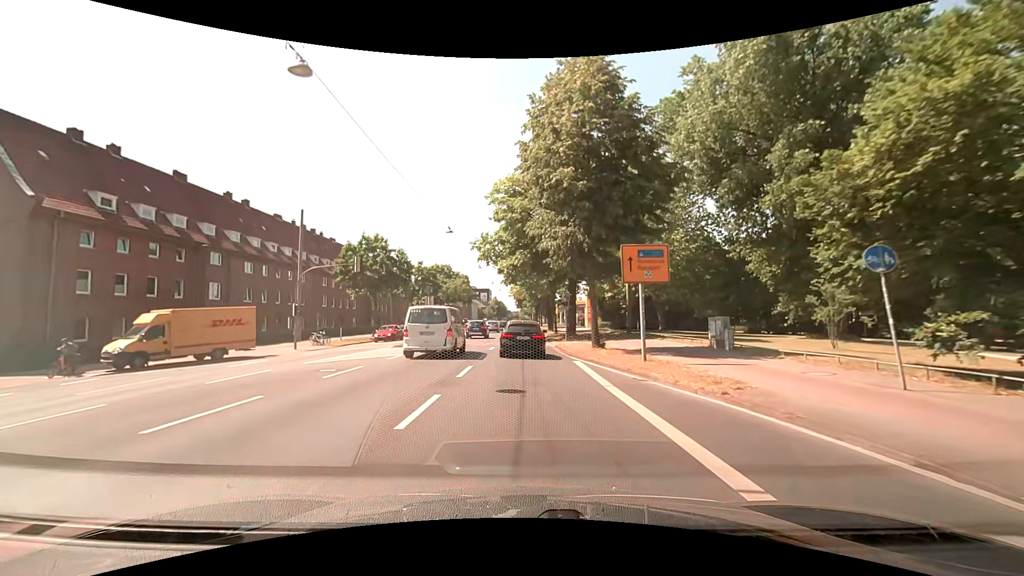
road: primary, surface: asphalt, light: Day
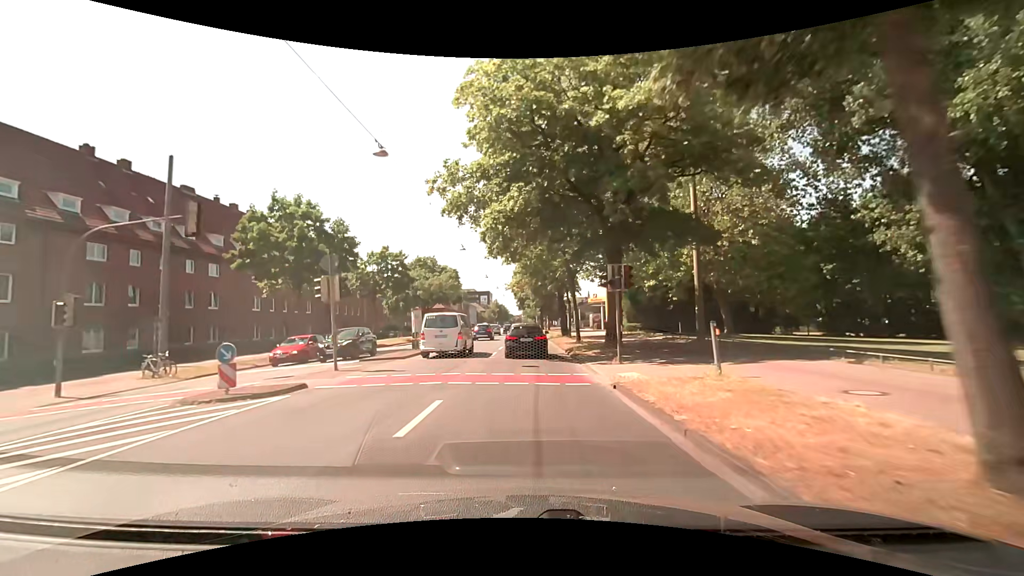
(-0.2, +18.5) m; -1°
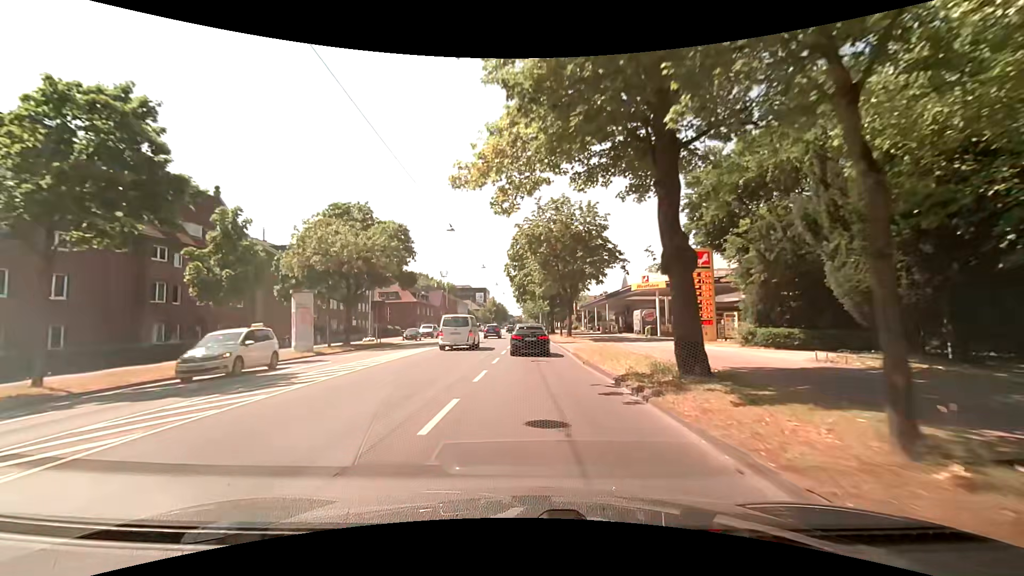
(+0.1, +34.7) m; 0°
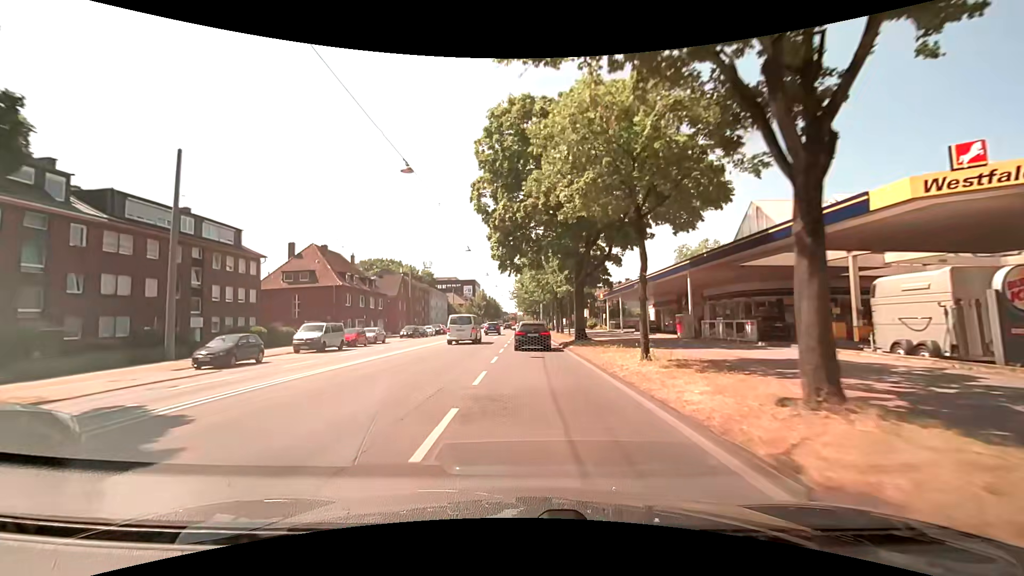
(+0.2, +37.0) m; +1°
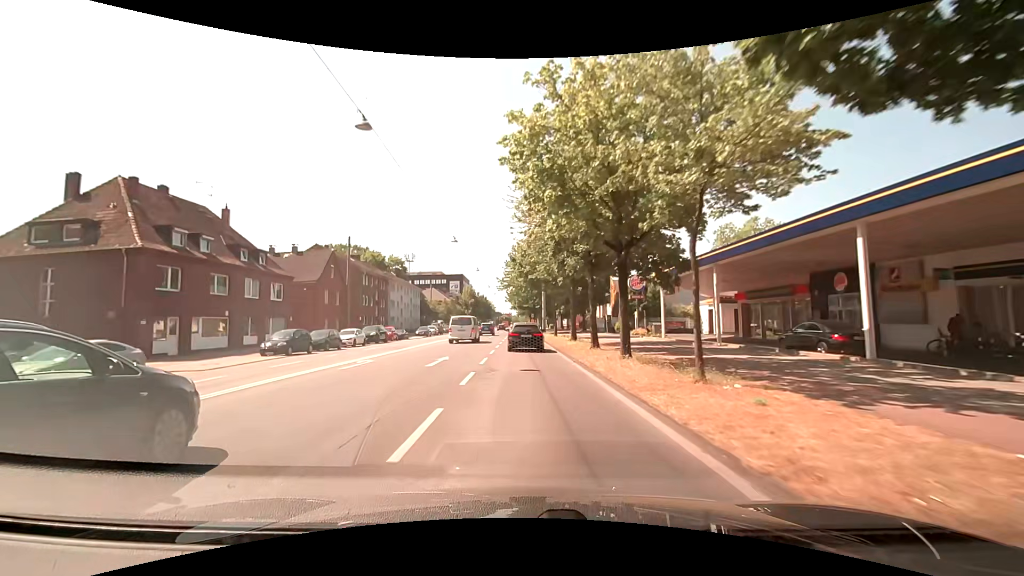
(0.0, +30.2) m; 0°
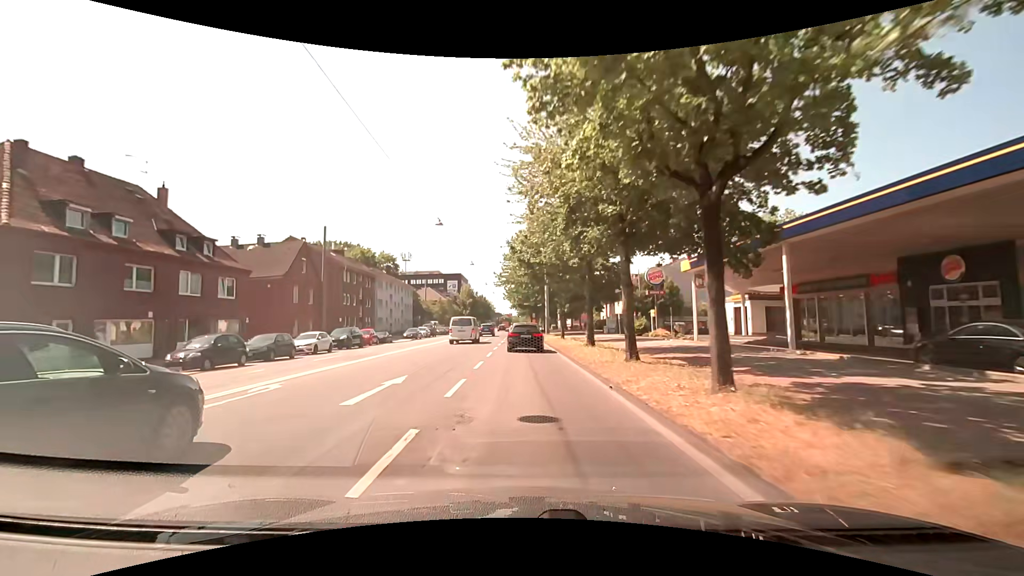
(+0.1, +7.6) m; 0°
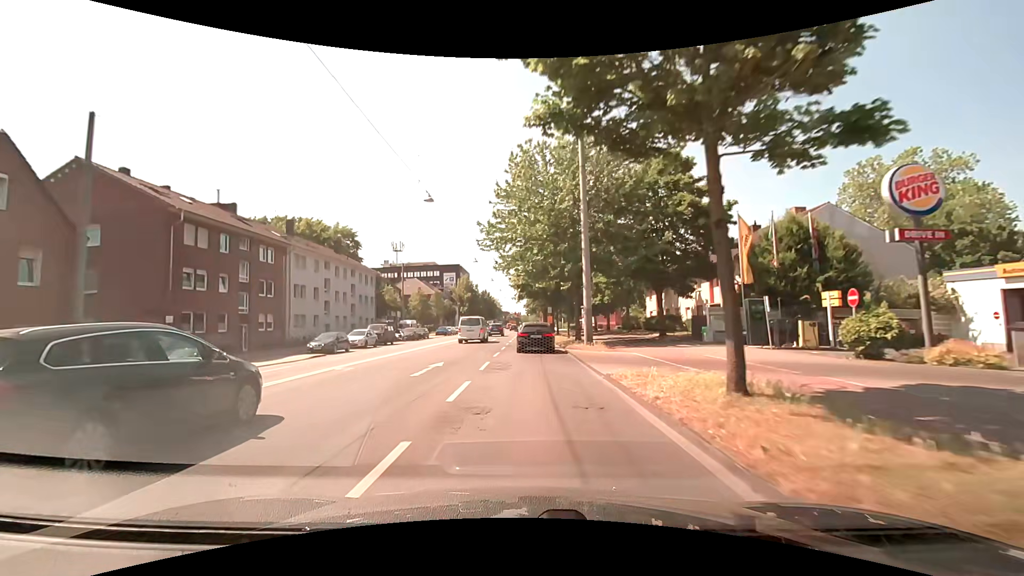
(-0.1, +30.5) m; -1°
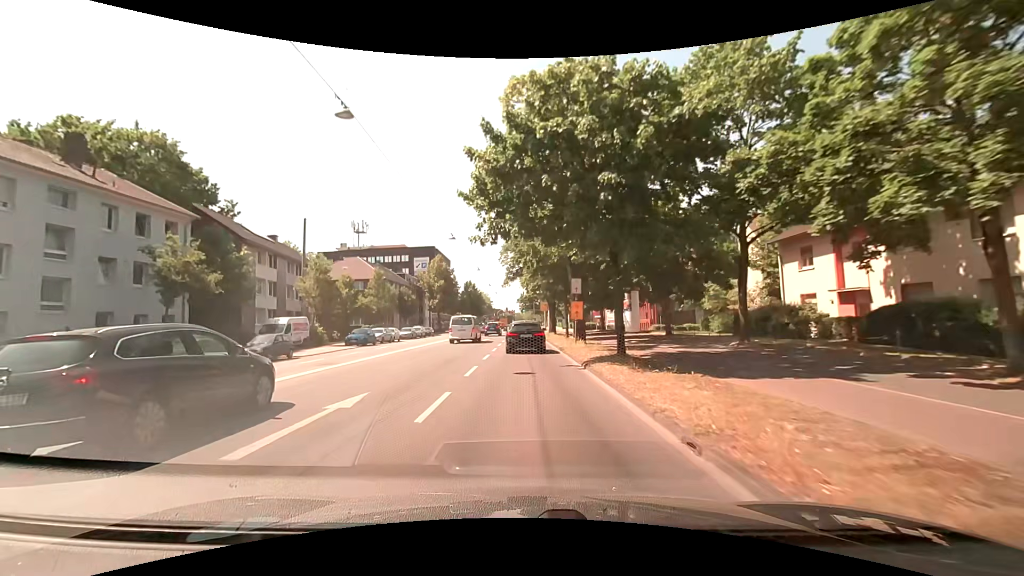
(+0.1, +37.9) m; +1°
(0, +10) (-1, +20) (-1, +30) (-1, +40) (-1, +50) (-1, +60) (-1, +70) (-1, +80) (-2, +90) (-2, +100) m
